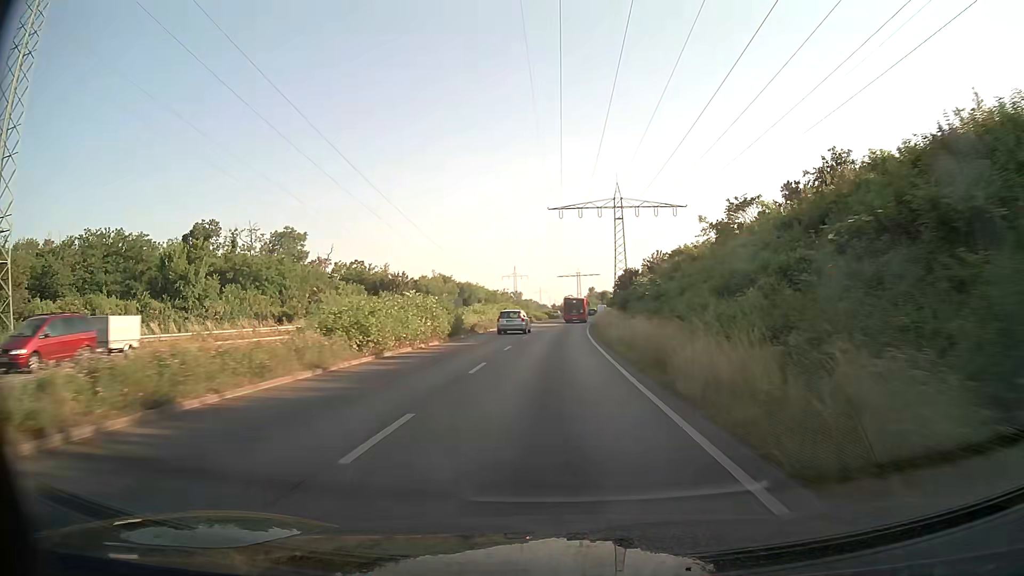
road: trunk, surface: asphalt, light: Day
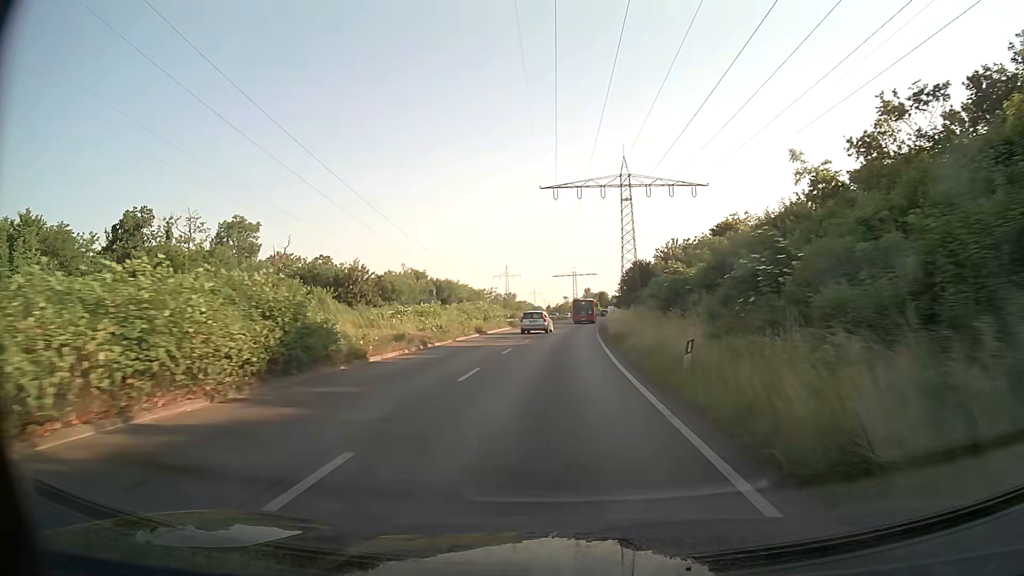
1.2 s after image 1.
(+0.2, +20.7) m; +1°
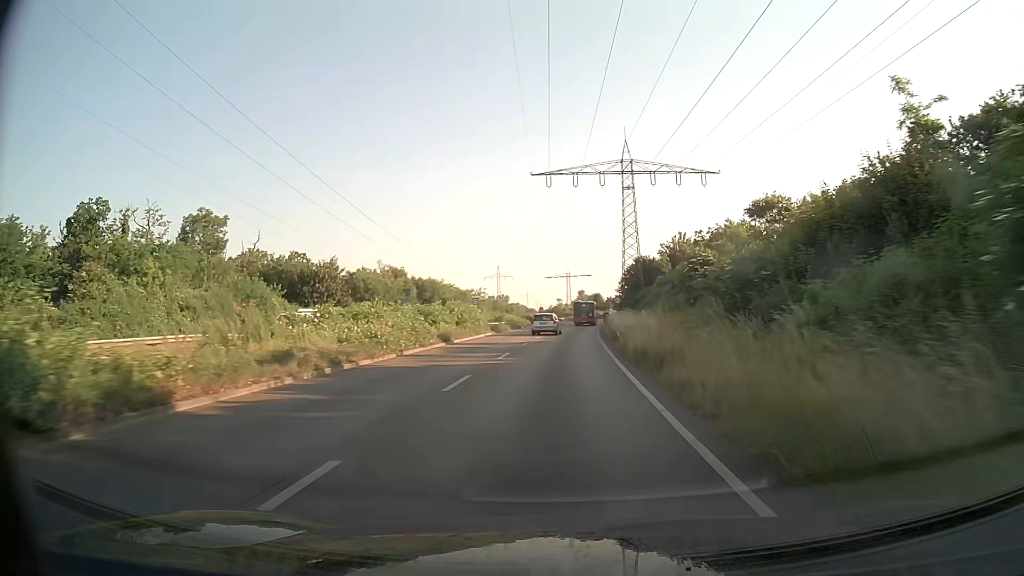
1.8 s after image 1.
(0.0, +10.4) m; +1°
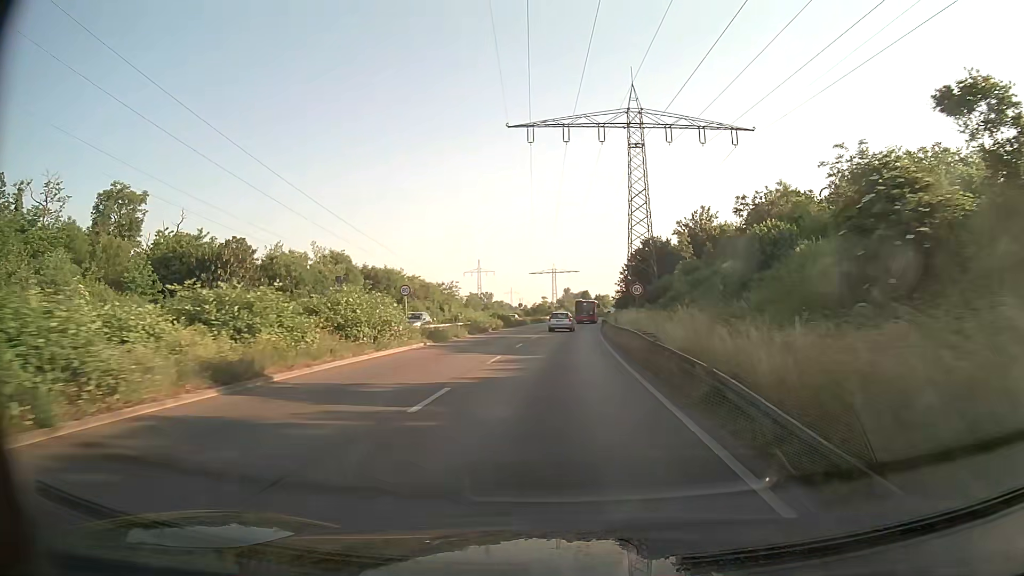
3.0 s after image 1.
(+0.2, +20.9) m; +1°
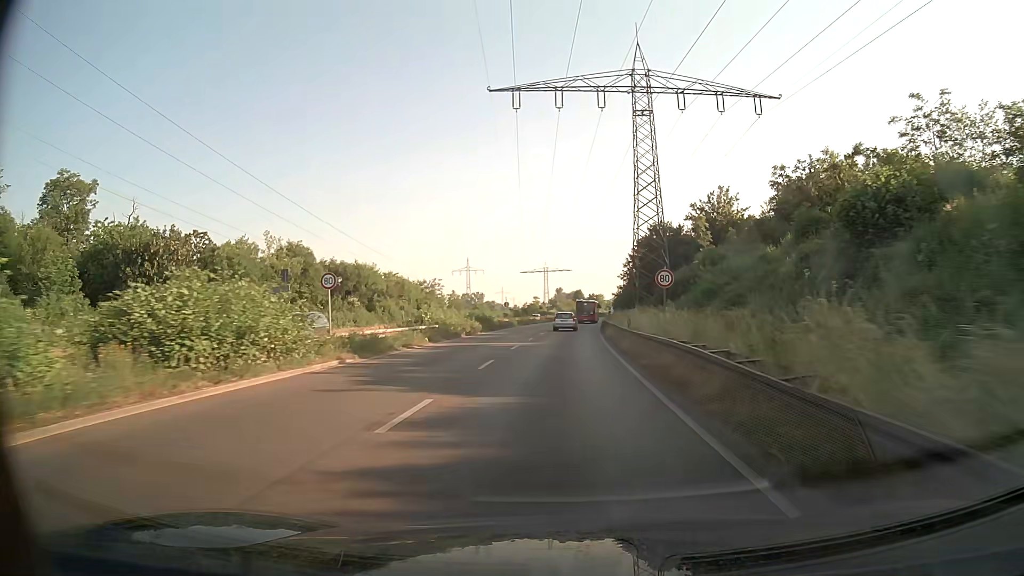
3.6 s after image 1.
(+0.1, +10.5) m; +1°
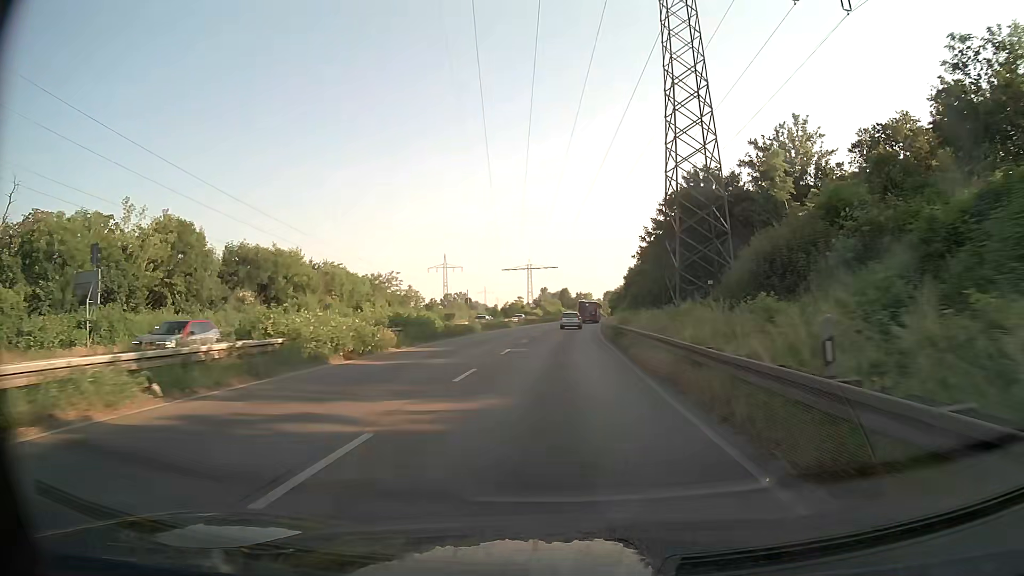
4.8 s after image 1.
(+0.2, +21.2) m; +1°
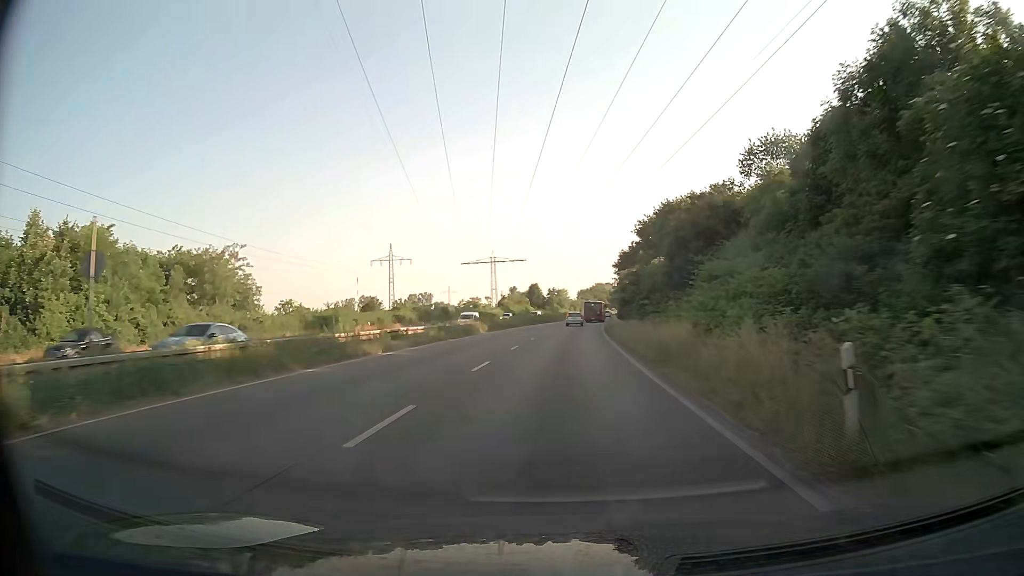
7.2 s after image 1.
(+0.8, +42.9) m; +2°
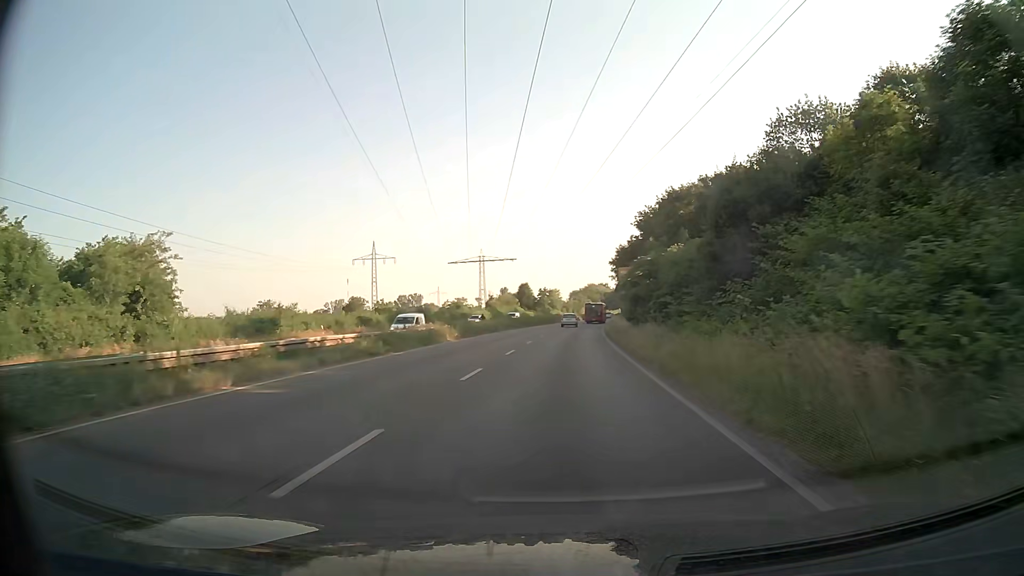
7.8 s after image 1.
(+0.1, +10.8) m; +1°
(0, +10) (0, +20) (+1, +30) (+1, +40) (+1, +50) (+2, +60) (+3, +70) (+3, +80) (+4, +90) (+5, +100) m
